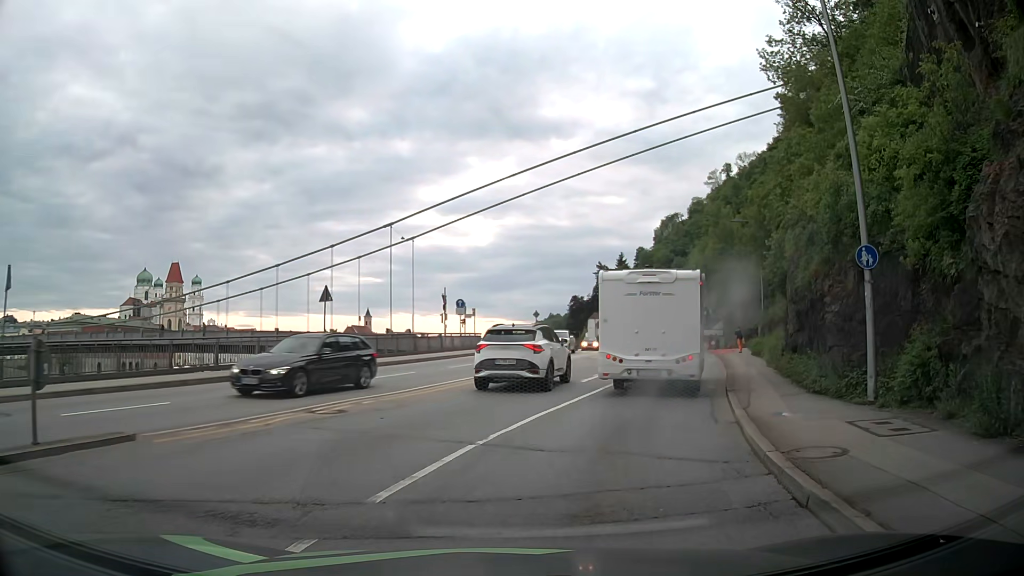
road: primary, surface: asphalt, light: Day
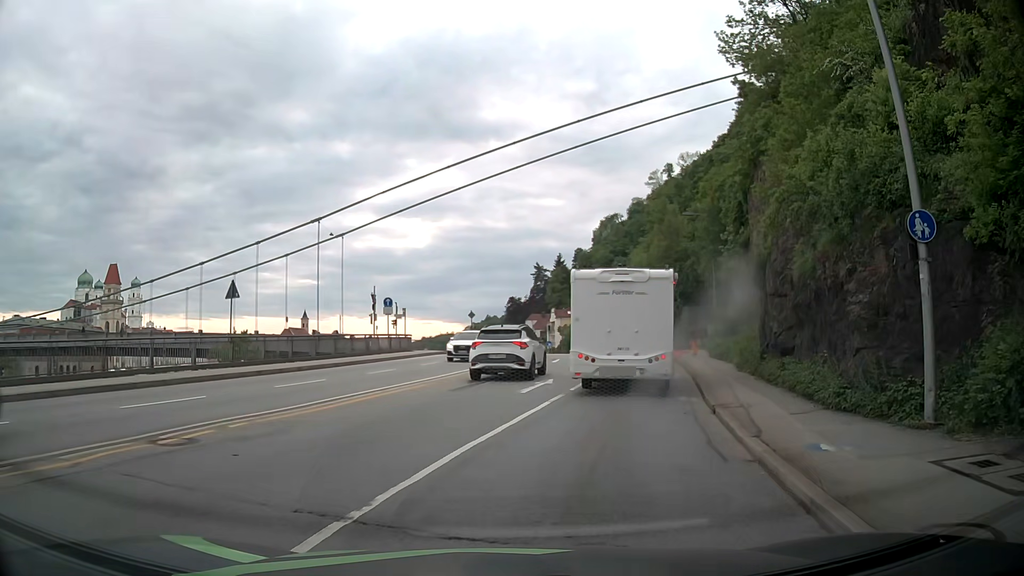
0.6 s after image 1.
(+0.2, +3.7) m; +6°
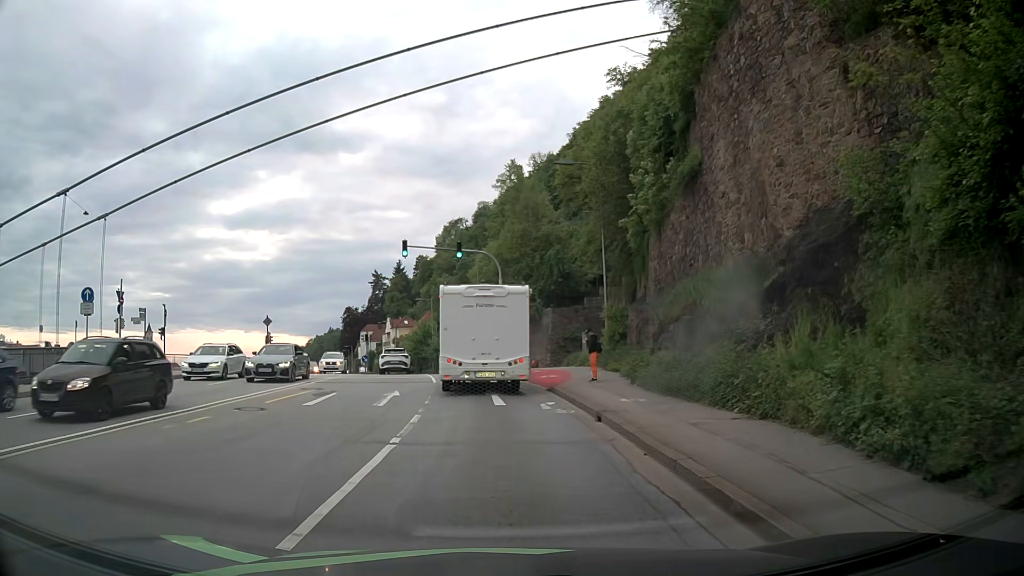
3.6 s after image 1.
(+2.8, +17.6) m; +13°
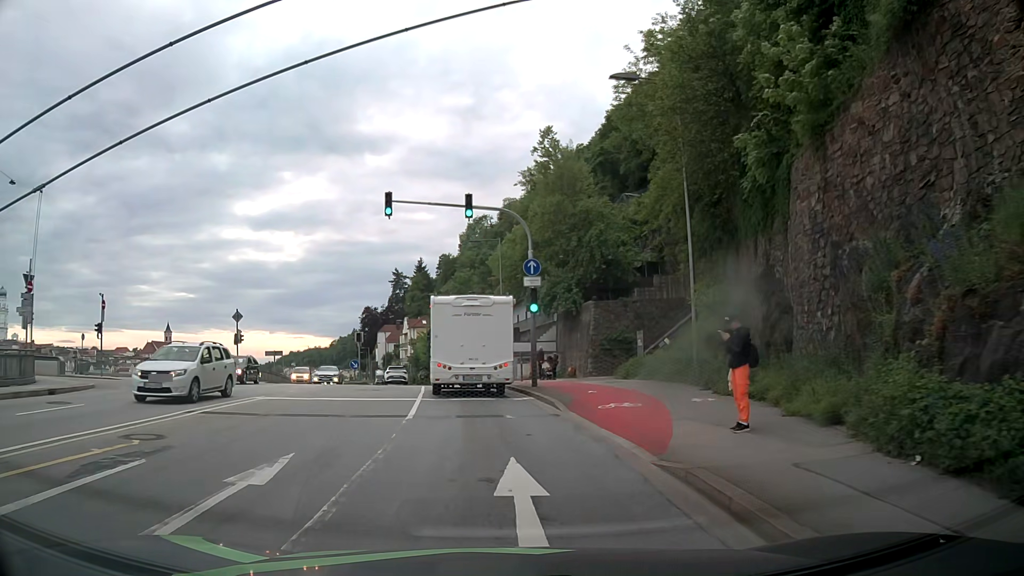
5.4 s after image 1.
(-0.2, +11.7) m; -2°
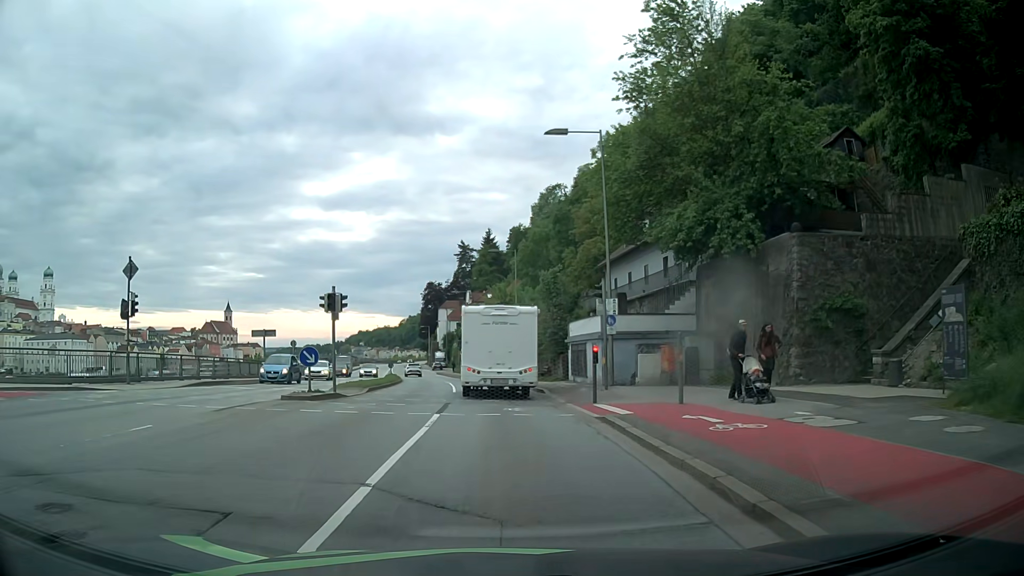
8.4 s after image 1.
(-1.3, +21.7) m; -7°
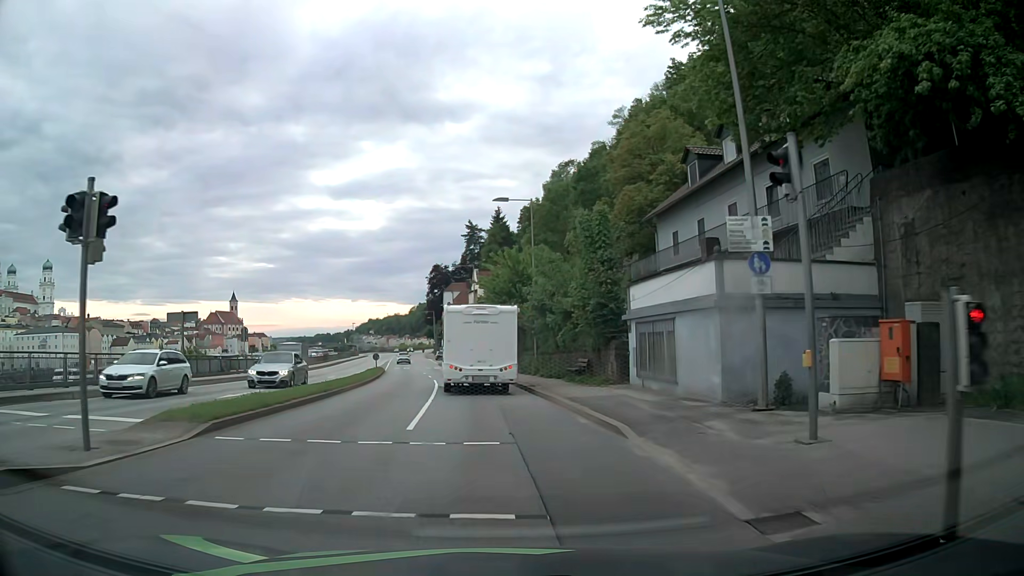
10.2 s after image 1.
(0.0, +14.7) m; 0°
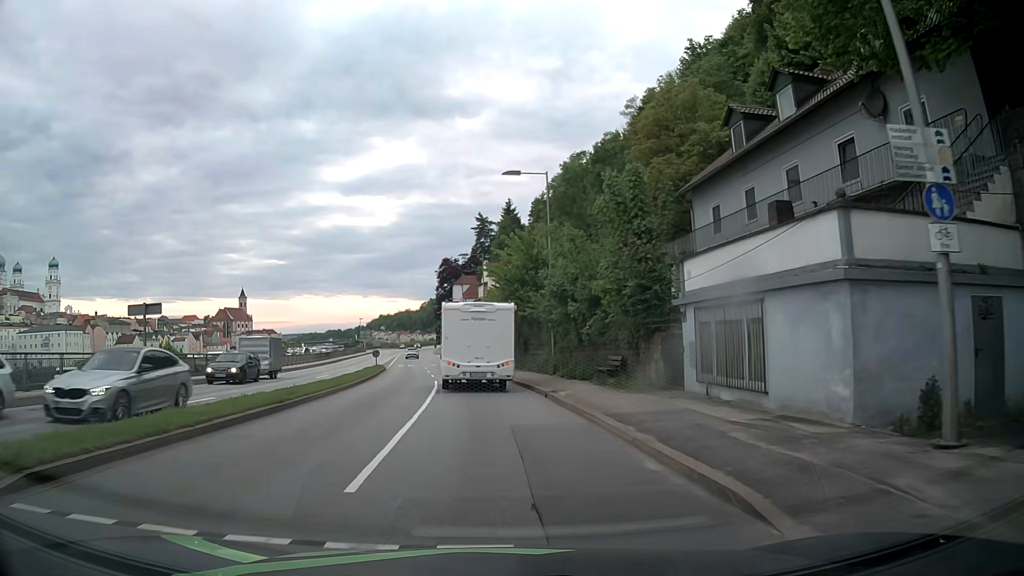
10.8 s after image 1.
(-0.1, +5.2) m; -1°
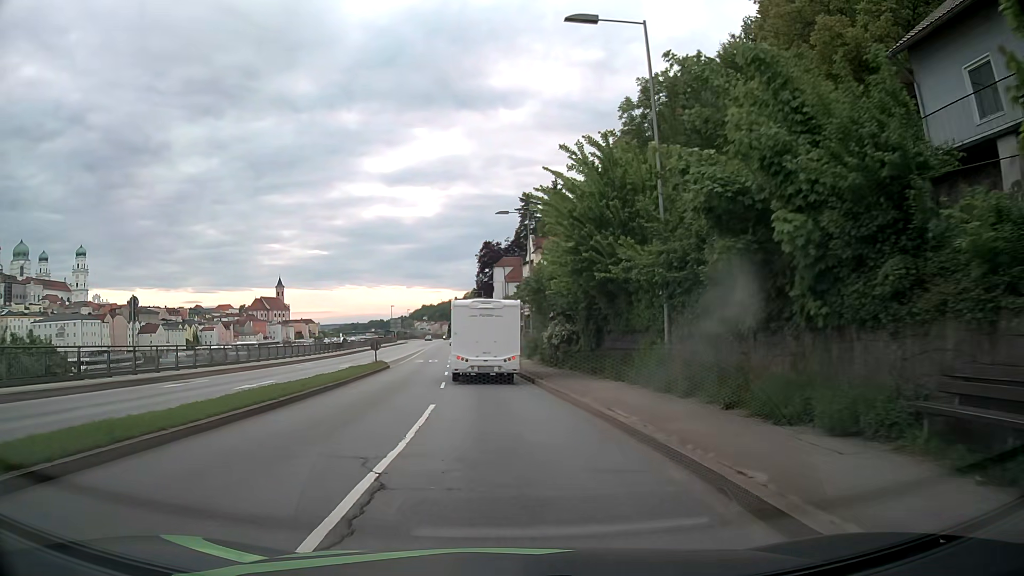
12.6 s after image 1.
(-0.7, +16.5) m; -4°
(0, +10) (0, +20) (-1, +30) (-2, +40) (-2, +50) (-3, +60) (-4, +70) (-4, +80) (-5, +90) (-6, +100) m
